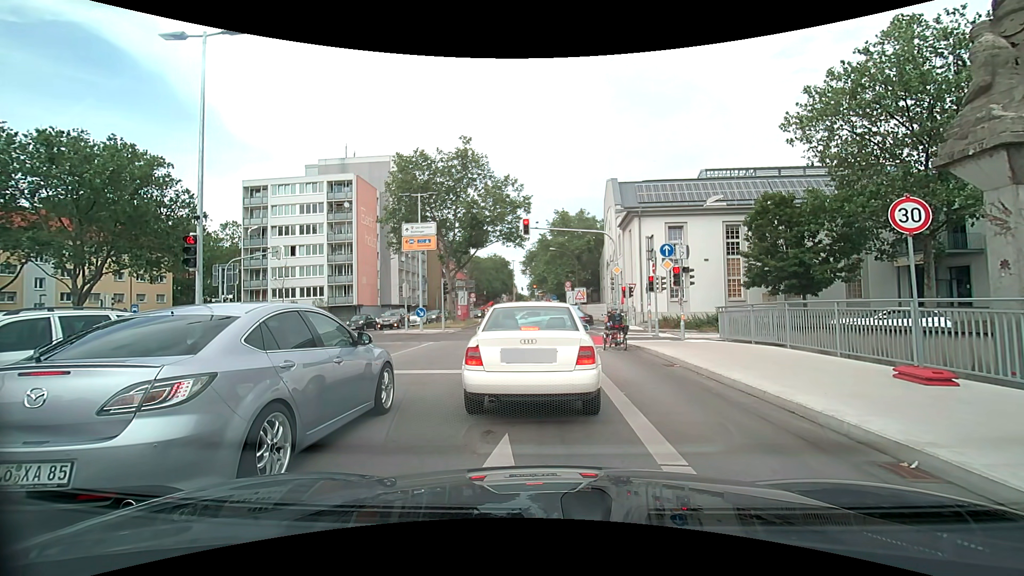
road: secondary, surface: asphalt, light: Day
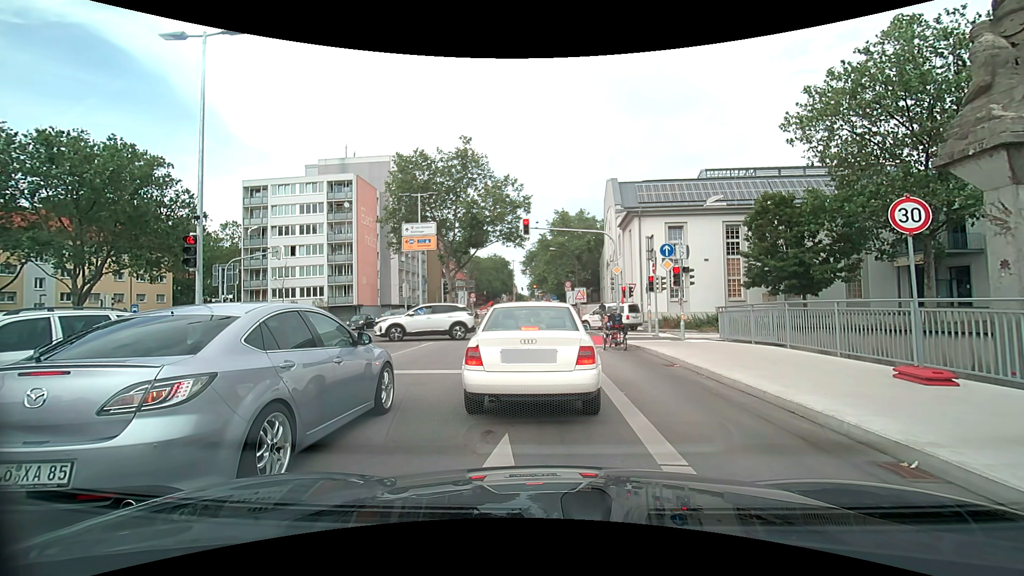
(0.0, 0.0) m; 0°
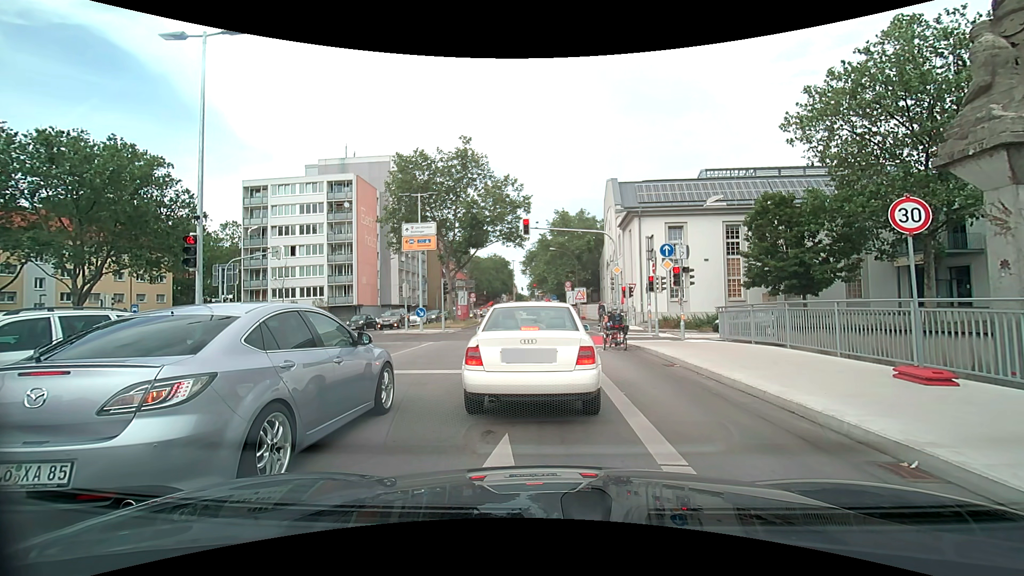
(0.0, 0.0) m; 0°
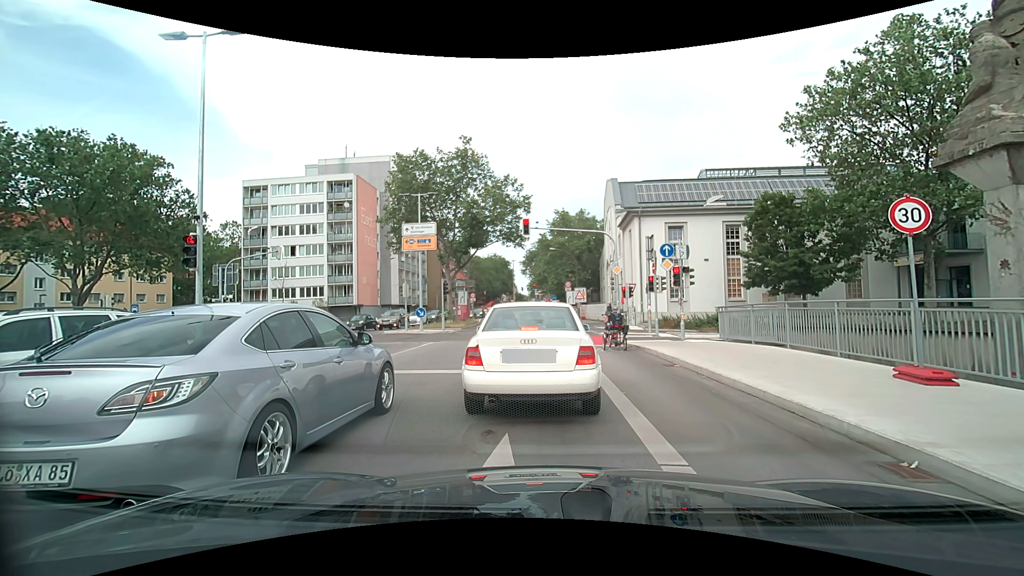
(0.0, 0.0) m; 0°
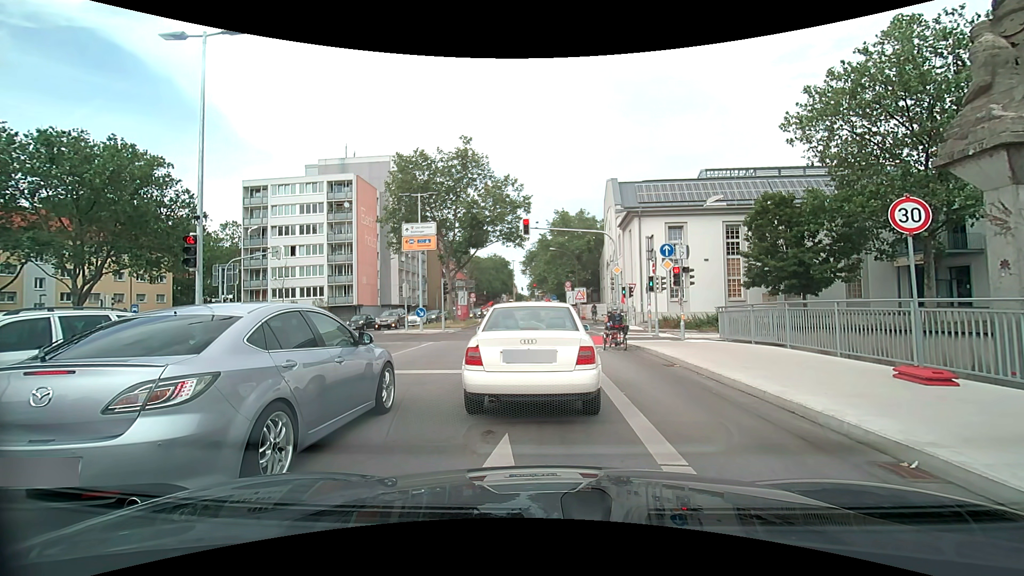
(0.0, 0.0) m; 0°
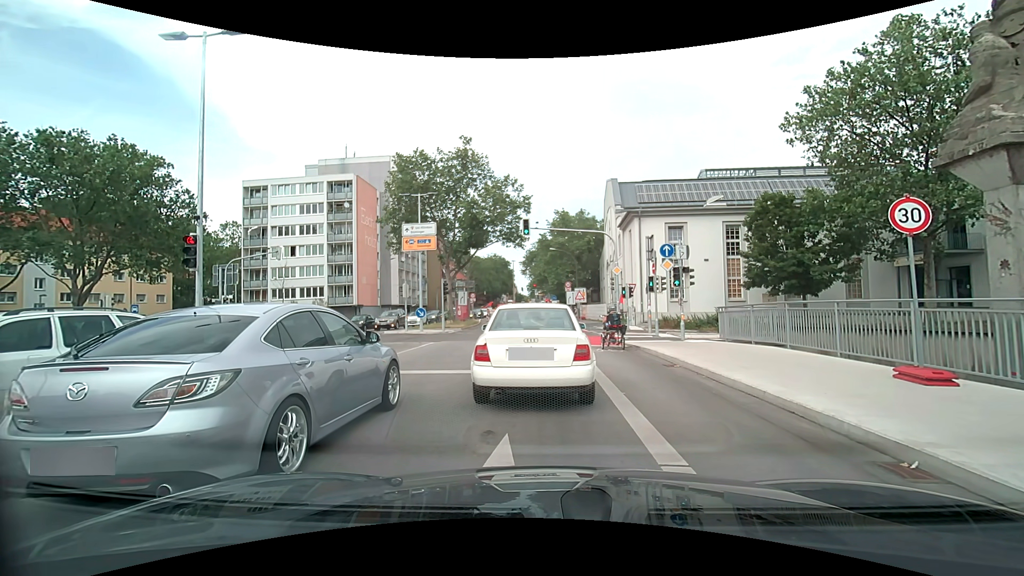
(0.0, 0.0) m; 0°
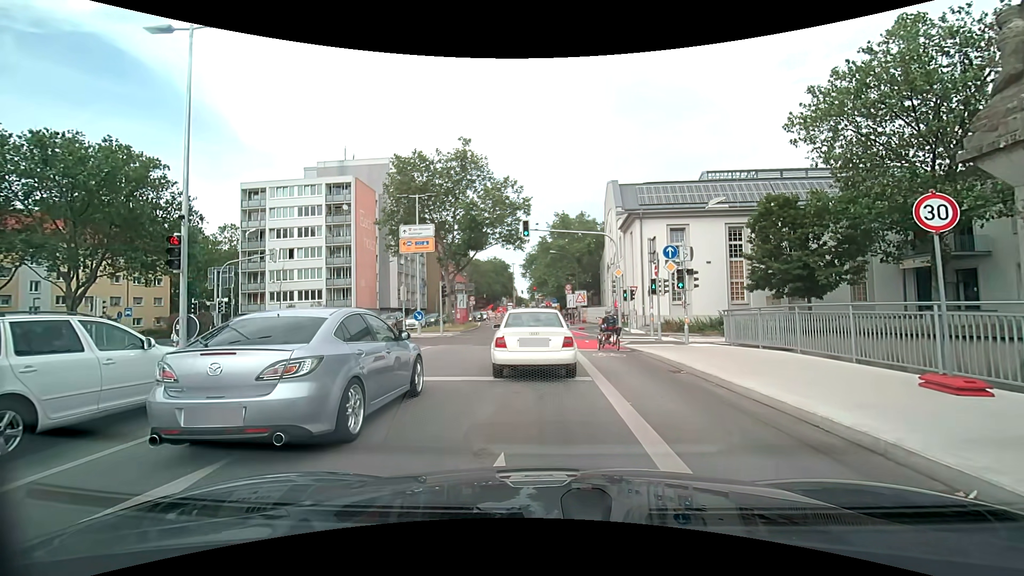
(0.0, +0.6) m; 0°
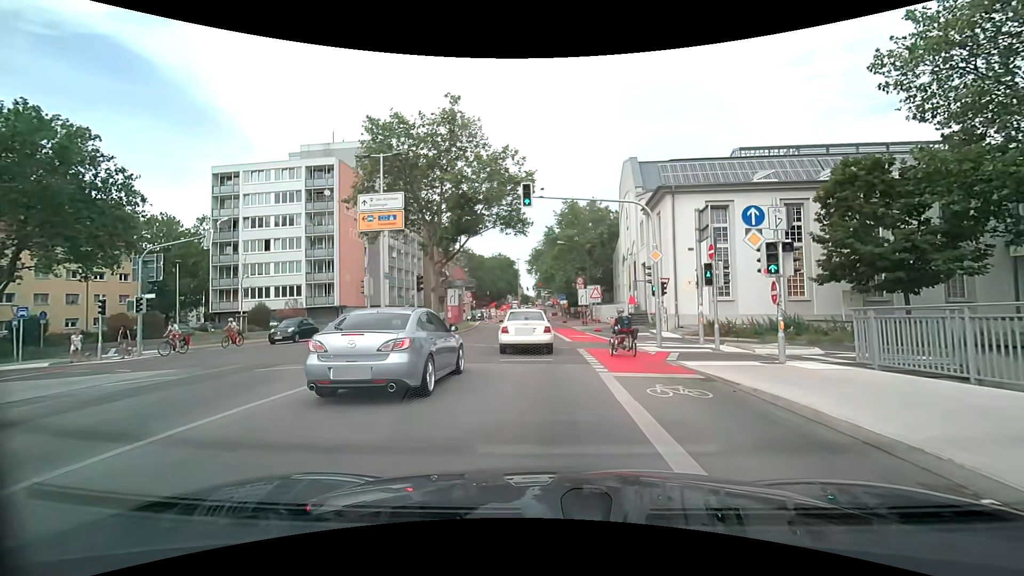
(-0.1, +7.8) m; -1°
(0, +10) (-1, +20) (-1, +30) (-2, +40) (-2, +50) (-2, +60) (-2, +70) (-1, +80) (-1, +90) (-1, +100) m
